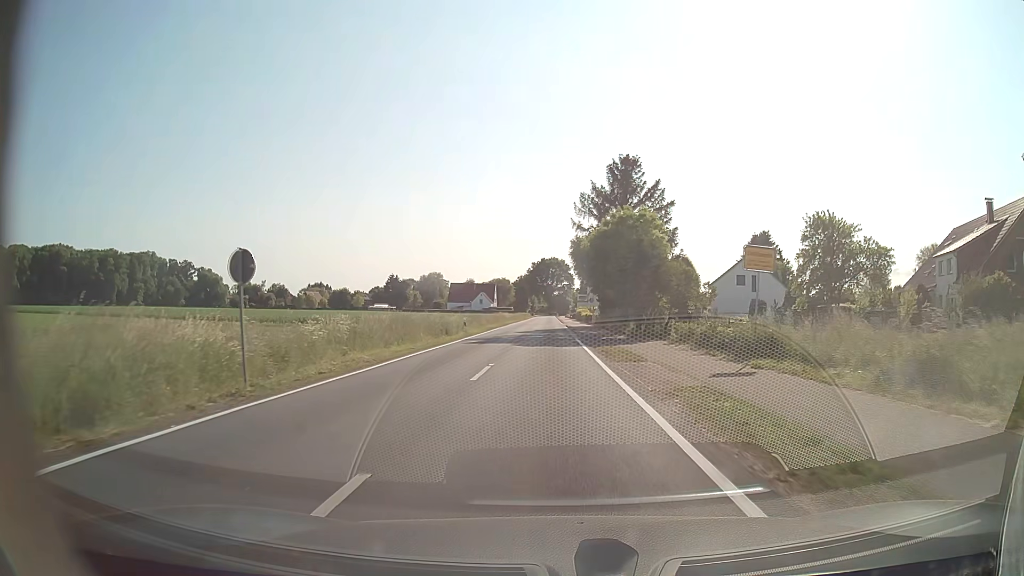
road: tertiary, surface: asphalt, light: Day
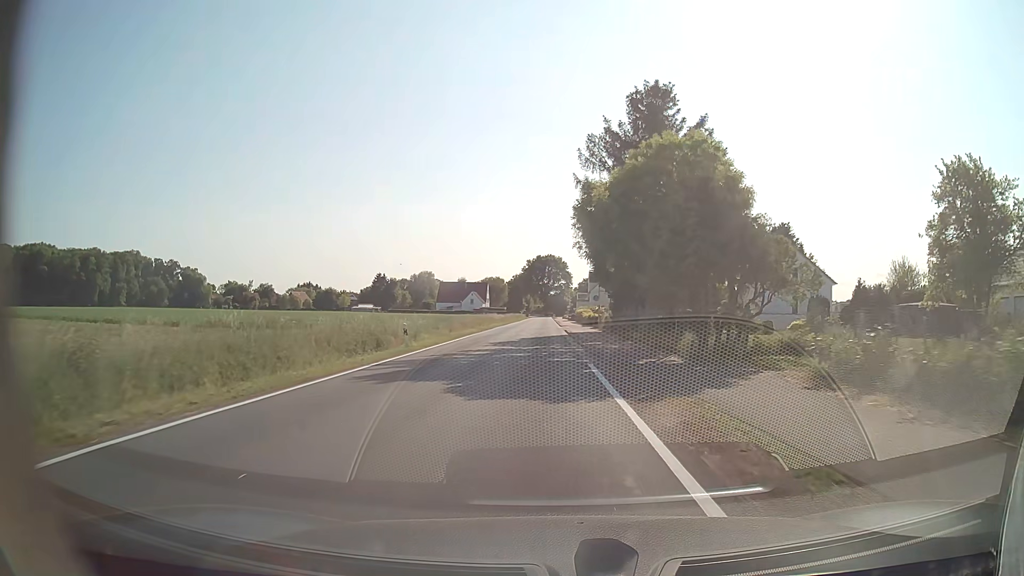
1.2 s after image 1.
(+0.1, +15.9) m; 0°
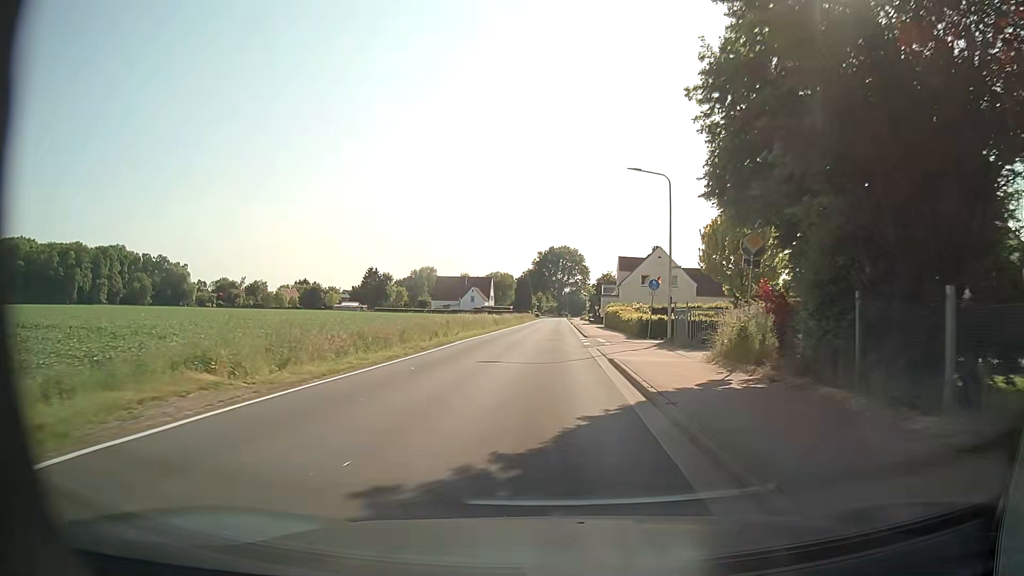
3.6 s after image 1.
(-0.5, +31.4) m; -1°
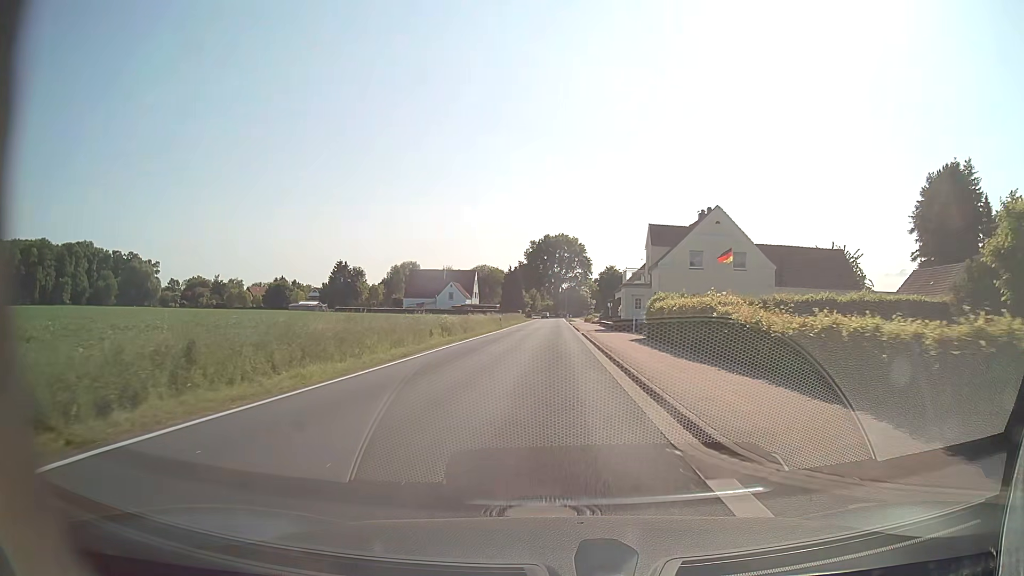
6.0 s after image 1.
(-0.1, +30.7) m; 0°
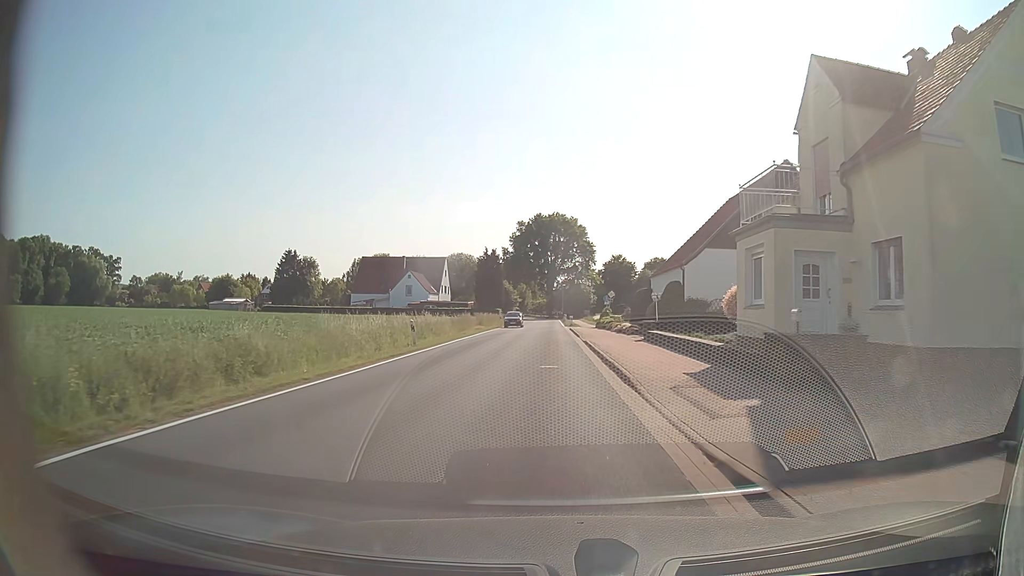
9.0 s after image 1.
(+0.2, +37.3) m; +1°
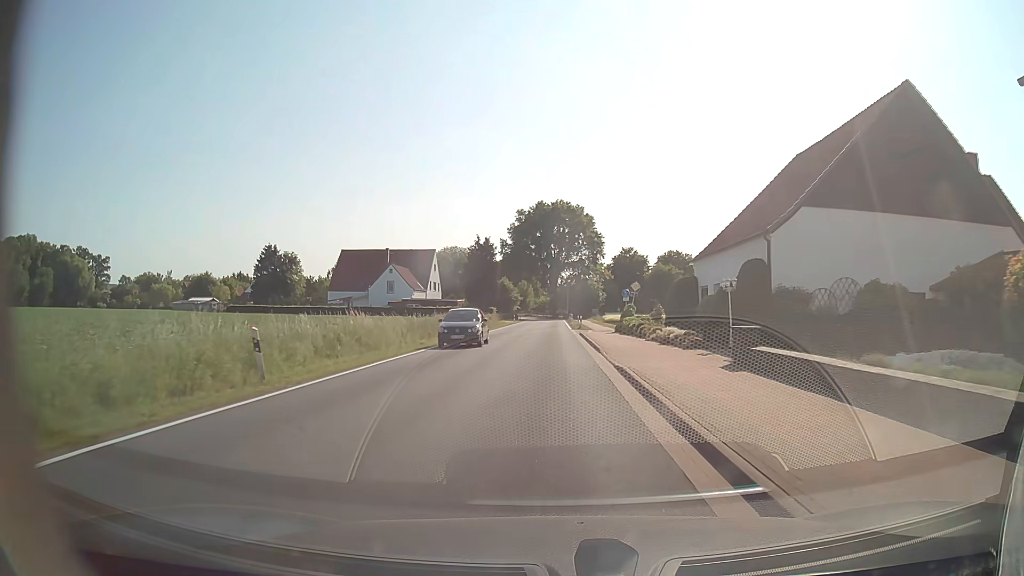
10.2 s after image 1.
(-0.1, +14.8) m; -1°
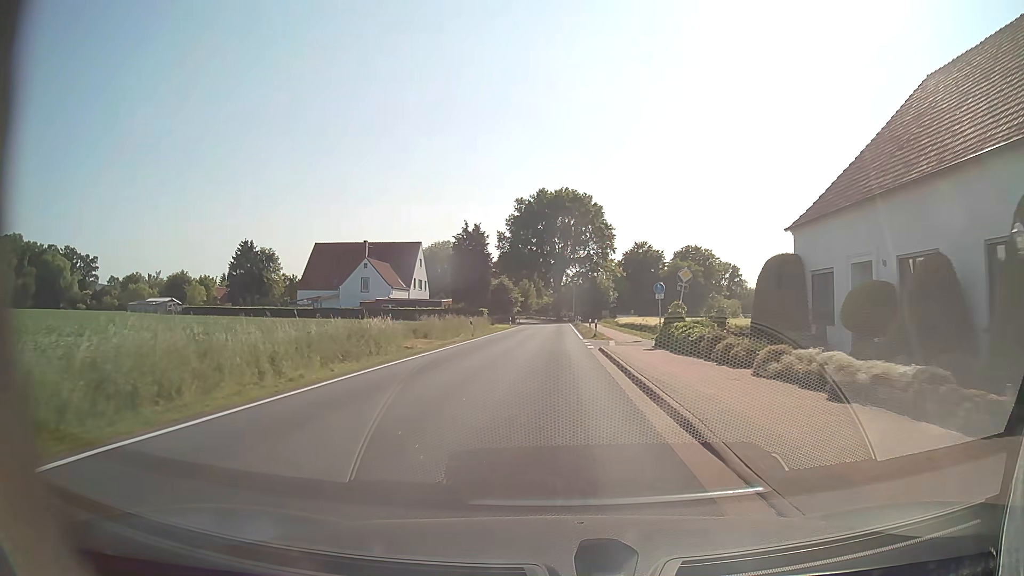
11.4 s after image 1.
(-0.1, +14.9) m; 0°
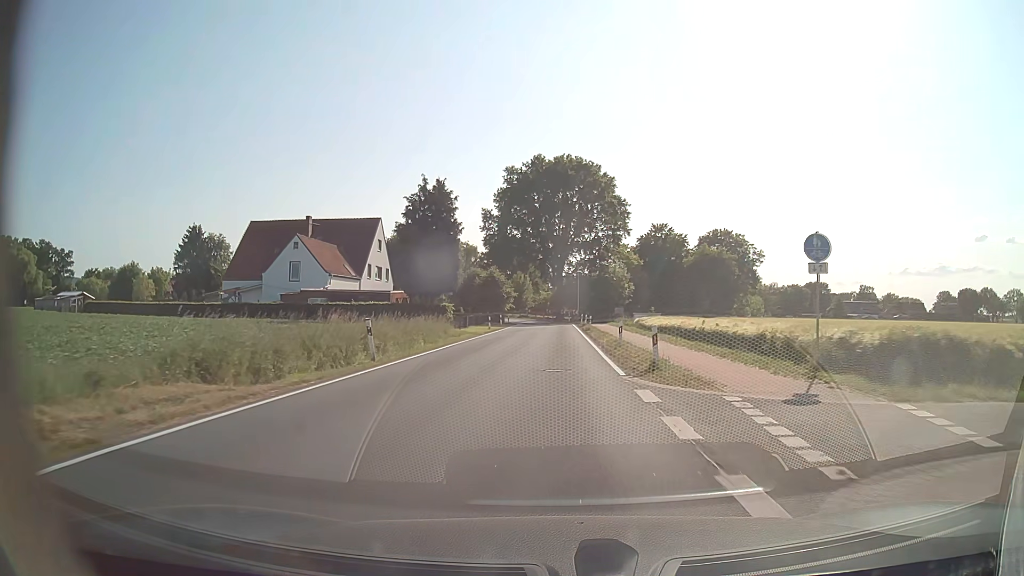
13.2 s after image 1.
(-0.1, +22.4) m; 0°
(0, +10) (0, +20) (0, +30) (0, +40) (+1, +50) (+1, +60) (0, +70) (-1, +80) (-2, +90) (-6, +99) m
